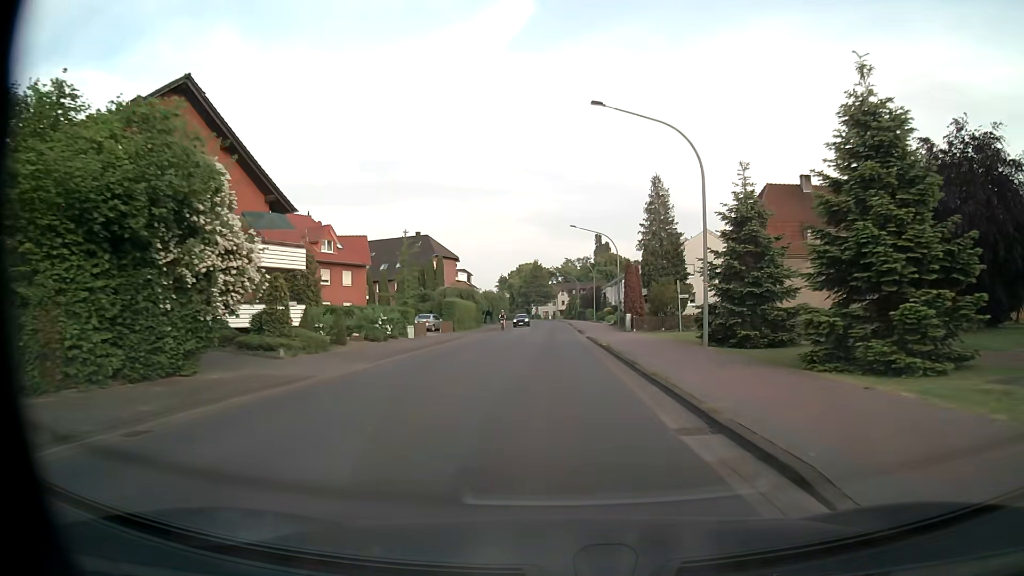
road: tertiary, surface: asphalt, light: Day
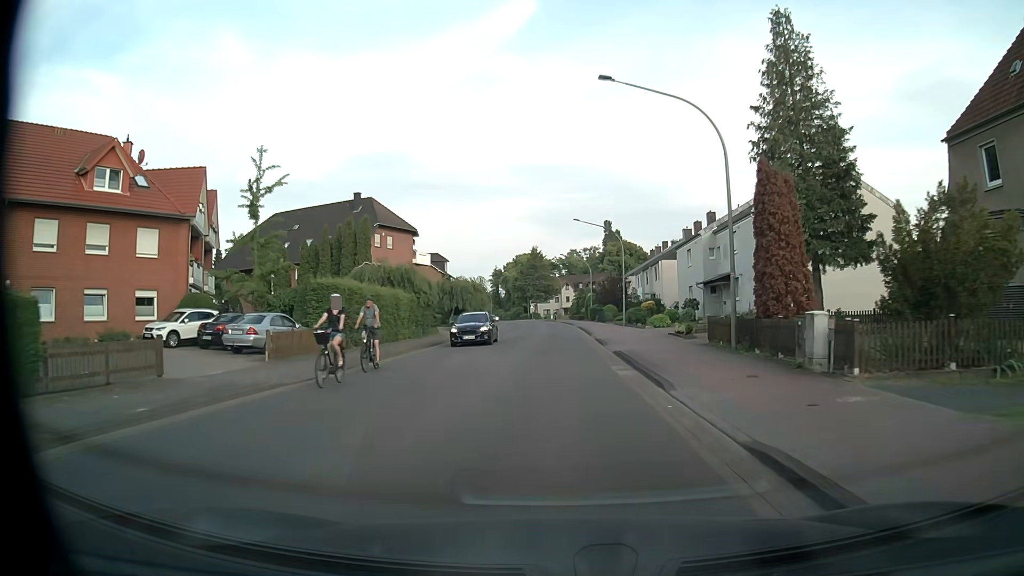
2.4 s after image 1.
(-0.1, +33.0) m; 0°
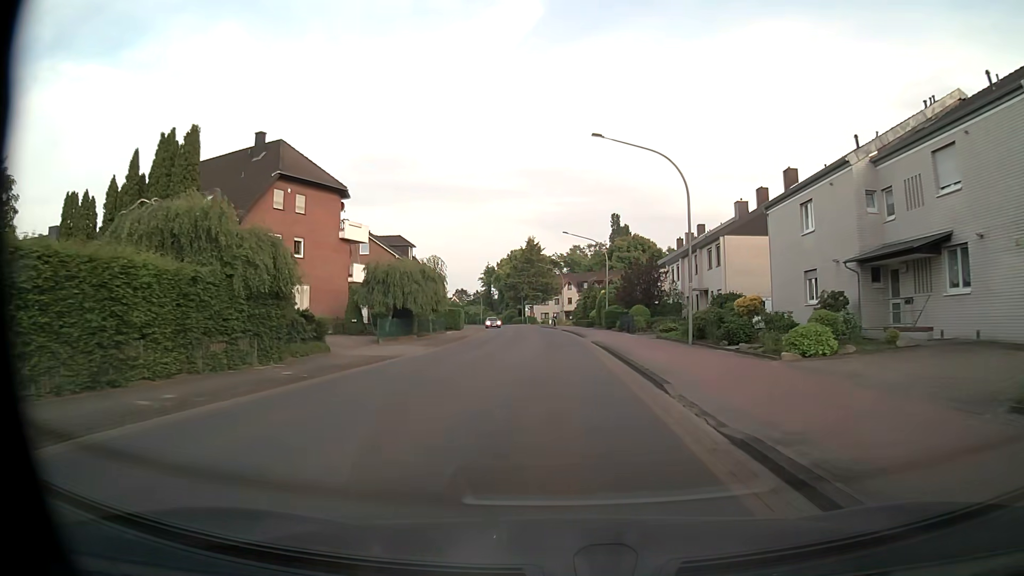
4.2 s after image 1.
(-0.1, +24.7) m; 0°
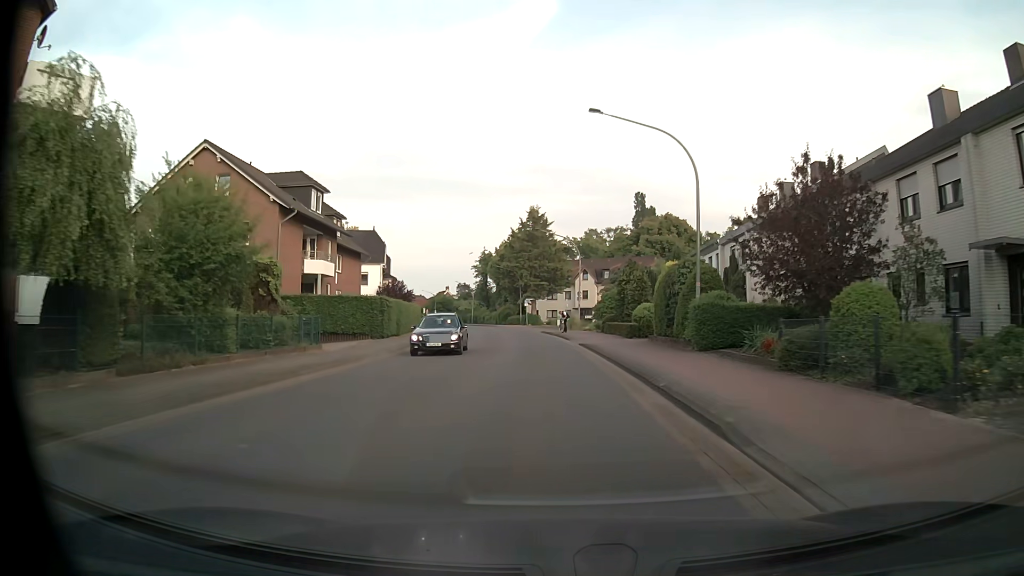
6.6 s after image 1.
(-0.1, +32.9) m; -1°
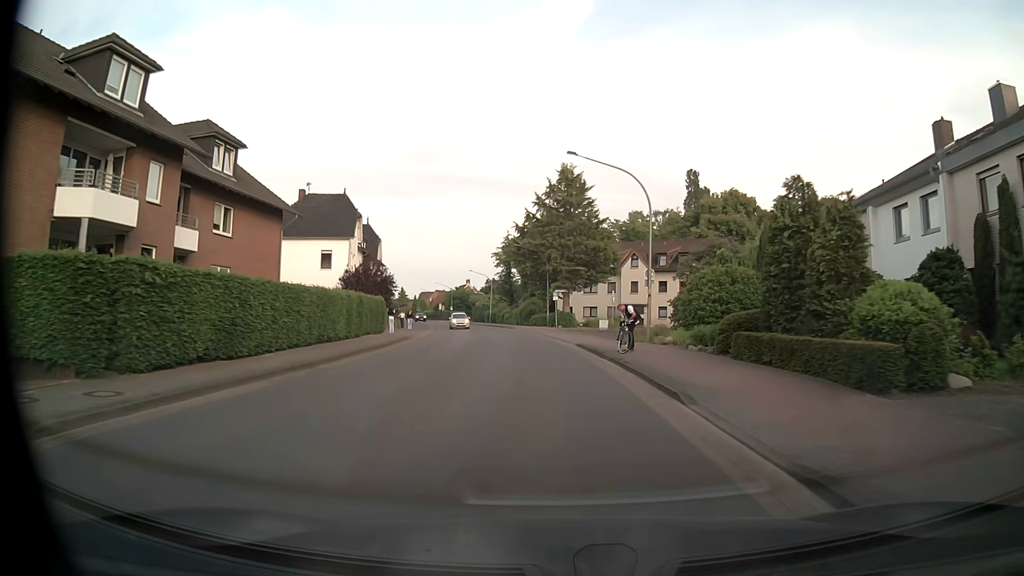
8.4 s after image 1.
(-0.5, +24.7) m; -3°
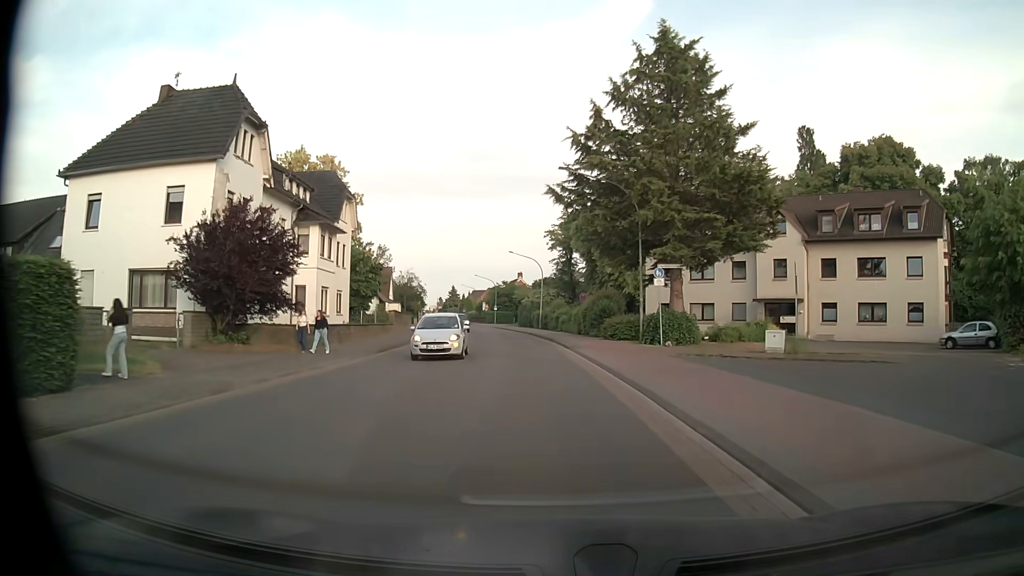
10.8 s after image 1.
(-1.5, +32.9) m; -6°
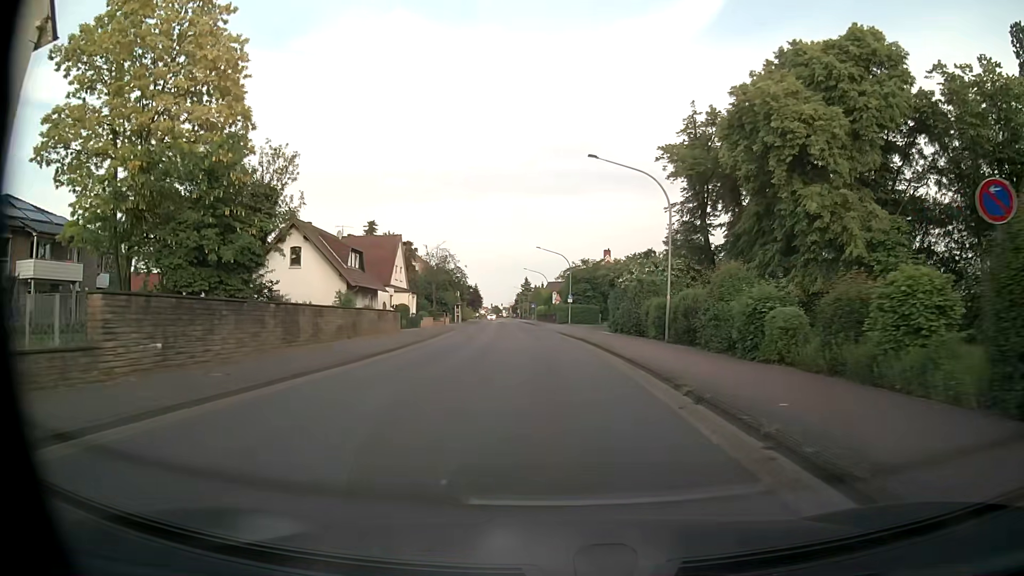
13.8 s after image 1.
(-2.6, +41.2) m; -7°
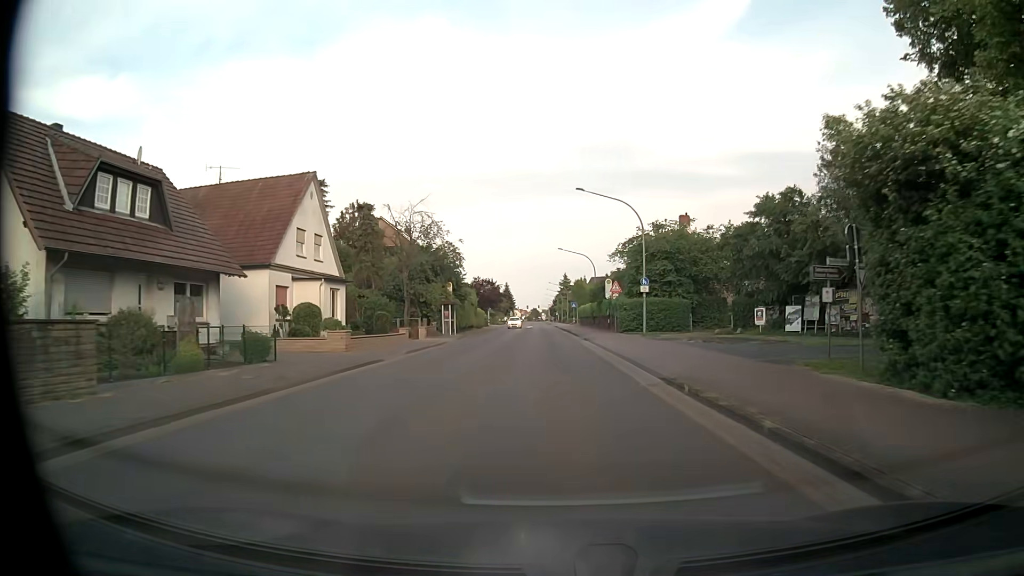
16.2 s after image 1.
(-1.1, +33.1) m; -4°
(0, +10) (0, +20) (0, +30) (0, +40) (-1, +50) (-1, +60) (-1, +70) (-1, +80) (-2, +90) (-2, +100) m
